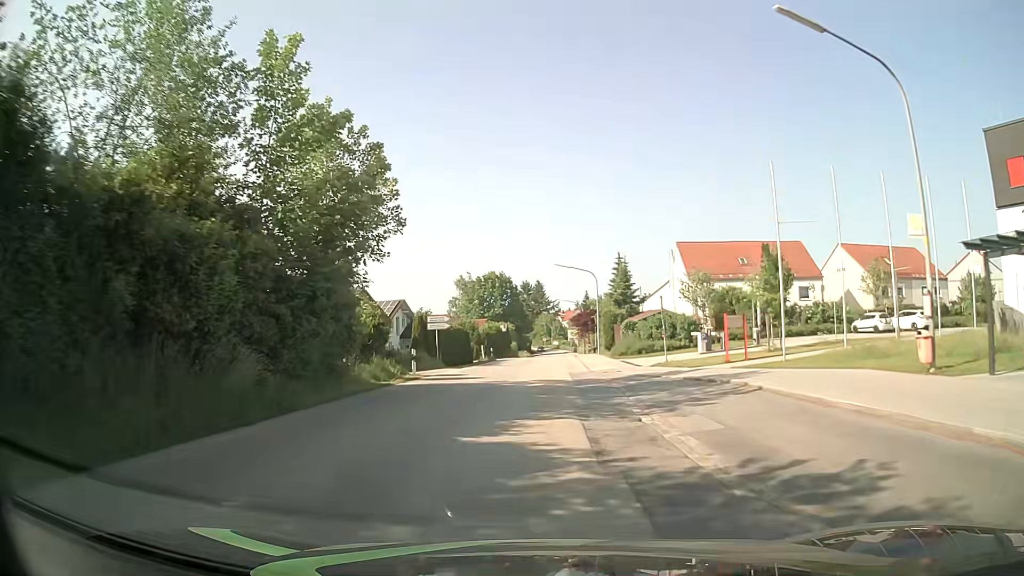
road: tertiary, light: Day
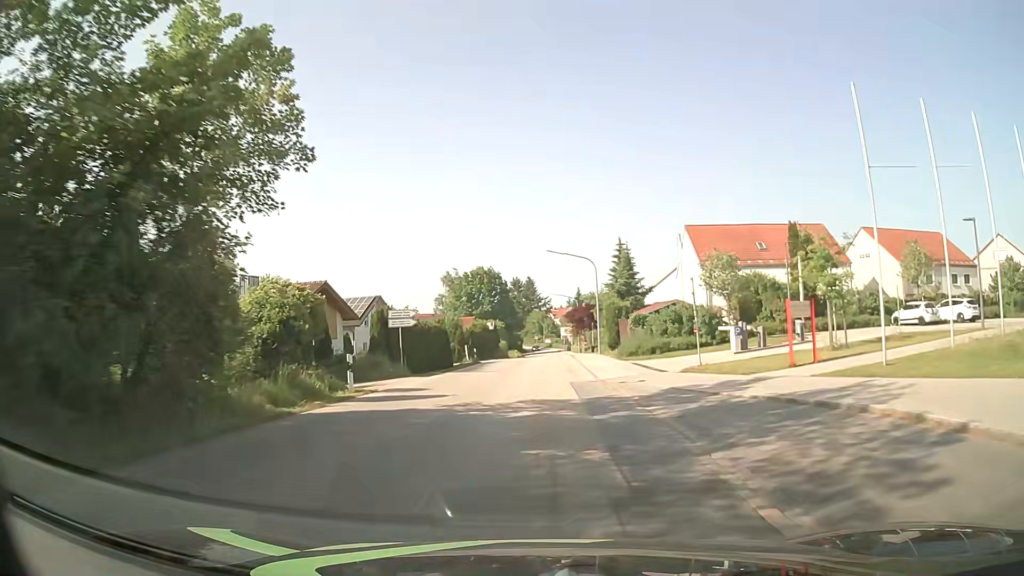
(+0.1, +7.7) m; +1°
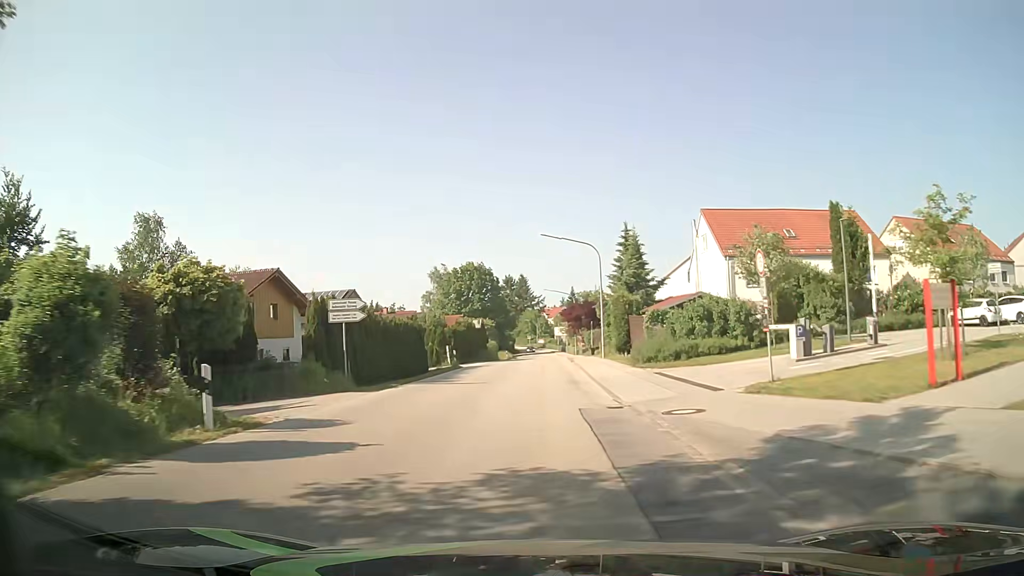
(0.0, +7.7) m; 0°
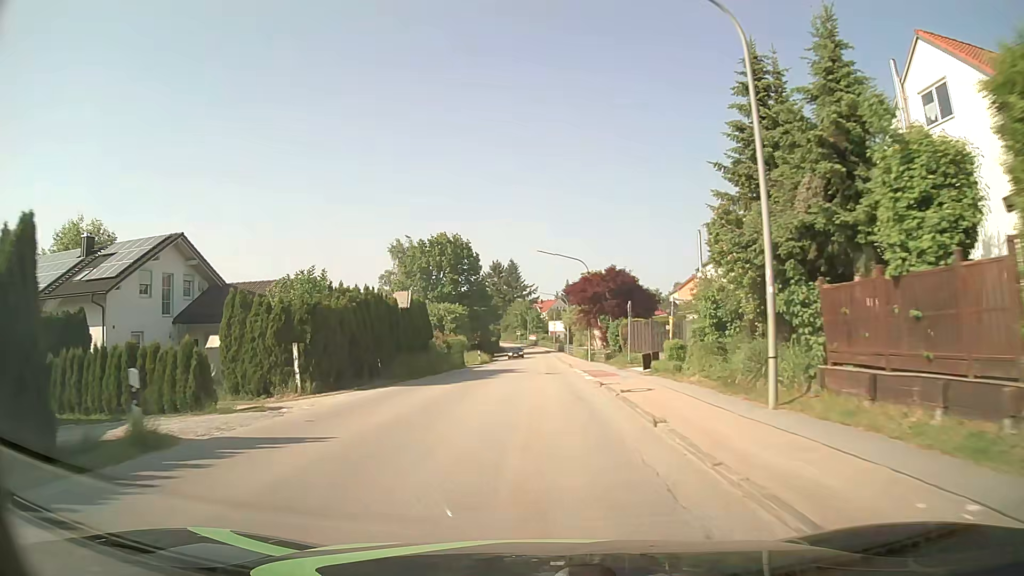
(+0.3, +31.0) m; +1°
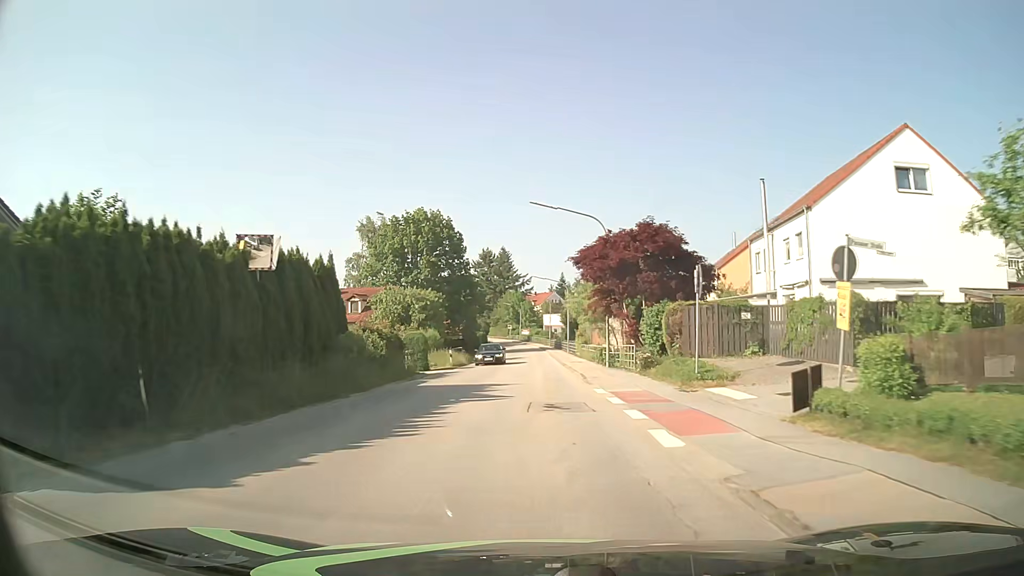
(0.0, +15.4) m; +1°
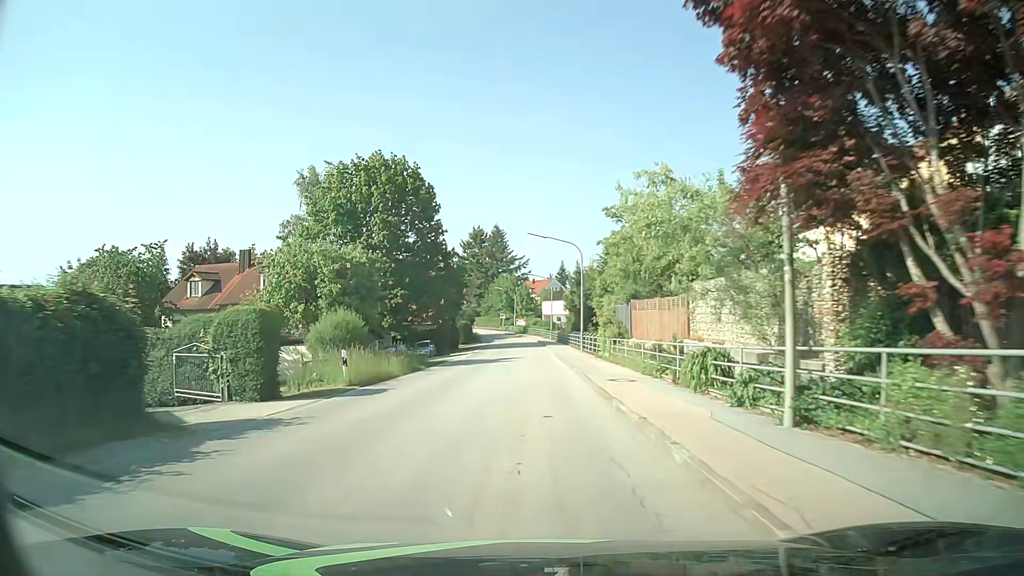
(0.0, +23.2) m; 0°
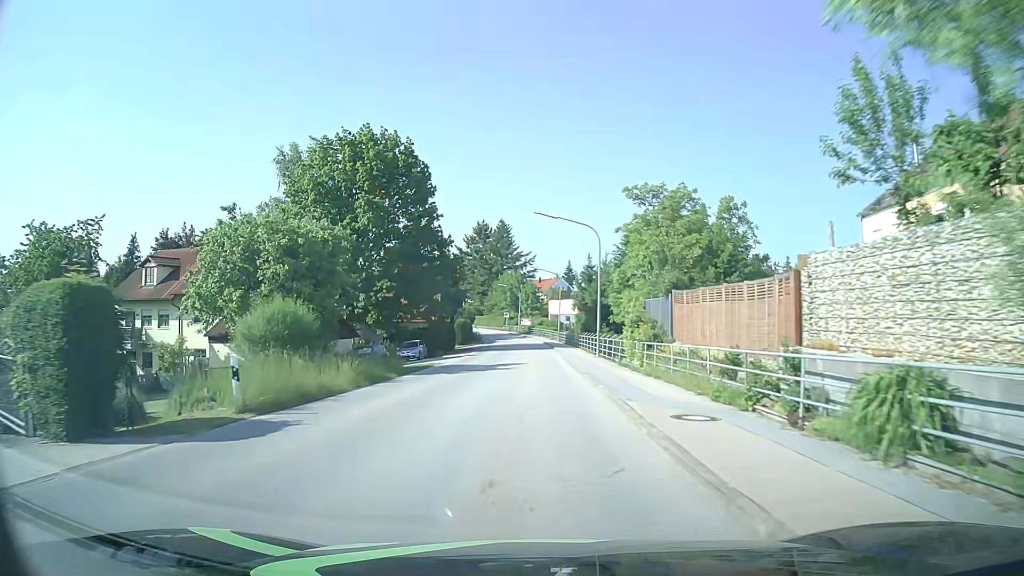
(0.0, +7.7) m; 0°
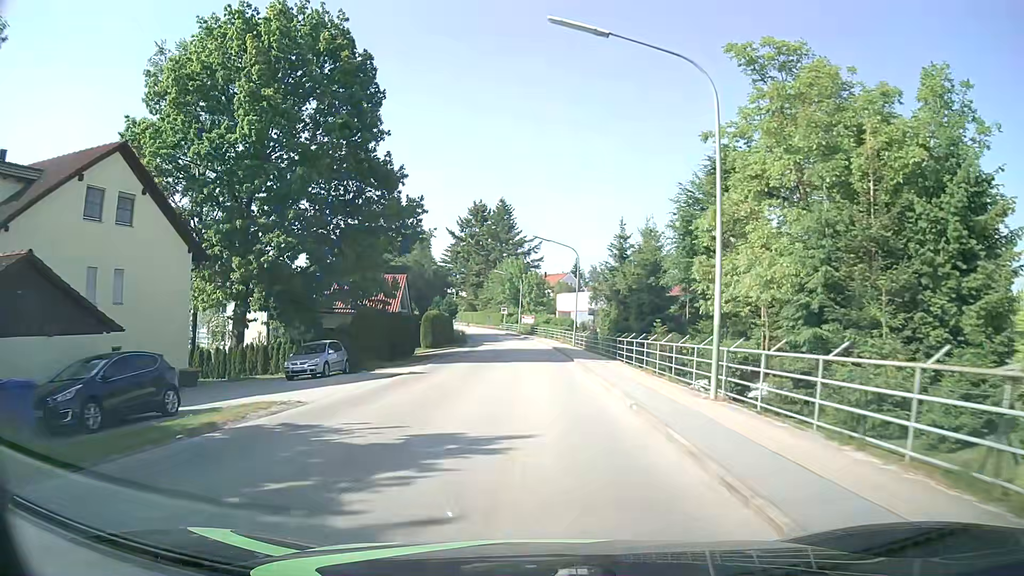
(-0.1, +23.1) m; 0°
(0, +10) (0, +20) (0, +30) (0, +40) (-1, +50) (-1, +60) (-3, +70) (-4, +80) (-6, +90) (-9, +99) m
